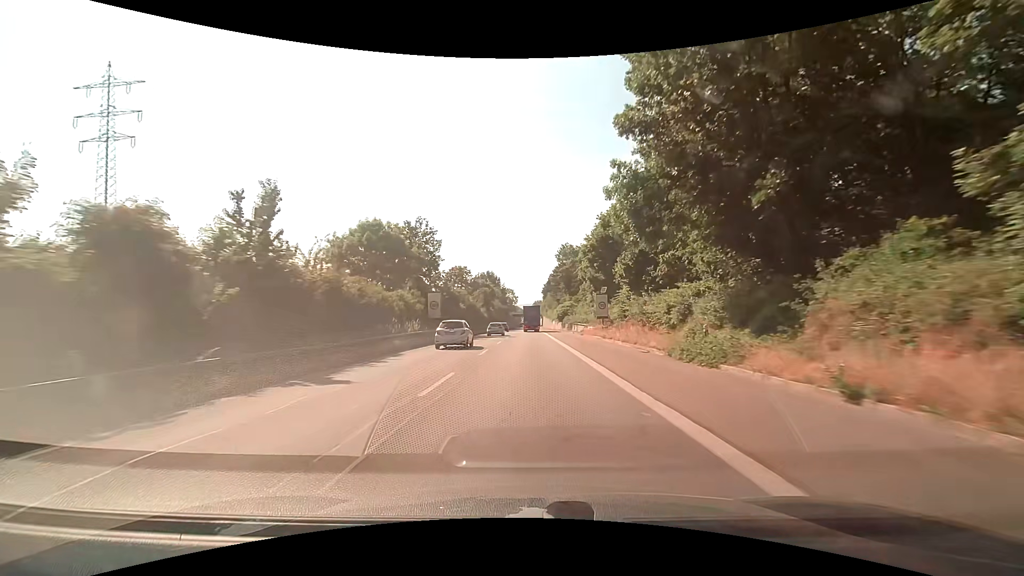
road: trunk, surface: asphalt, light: Day
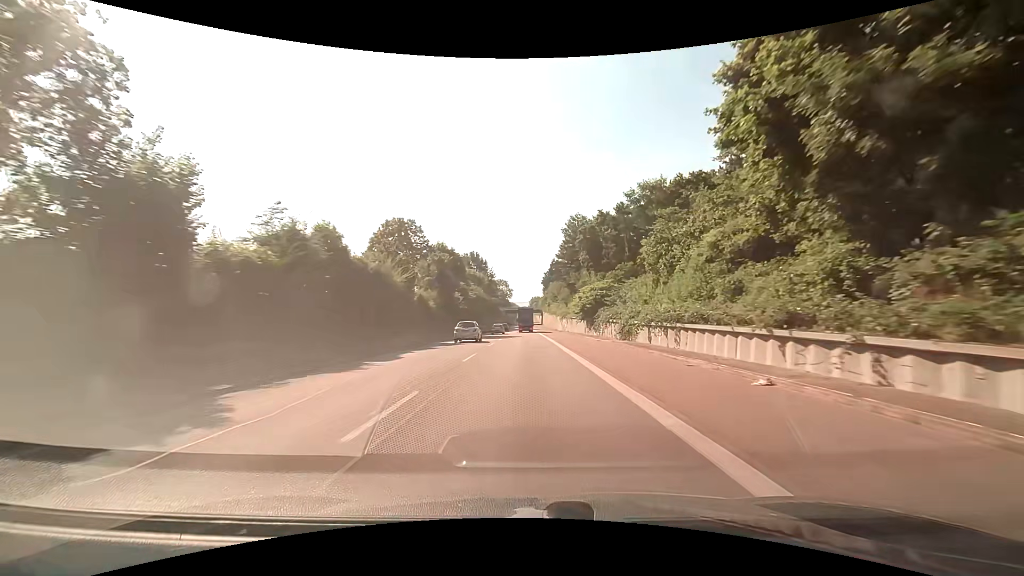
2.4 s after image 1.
(+0.1, +49.3) m; 0°
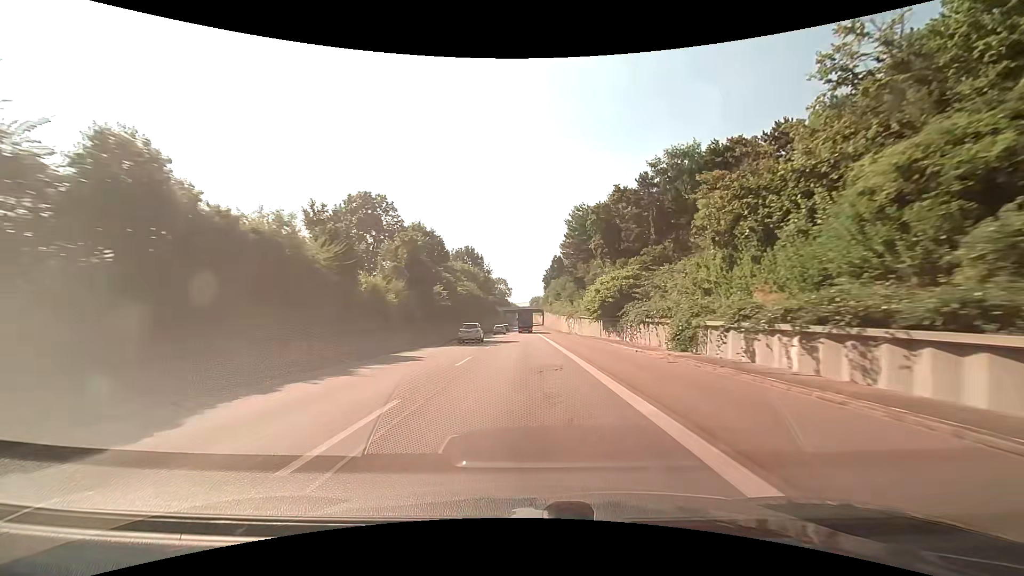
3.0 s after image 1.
(0.0, +12.7) m; 0°
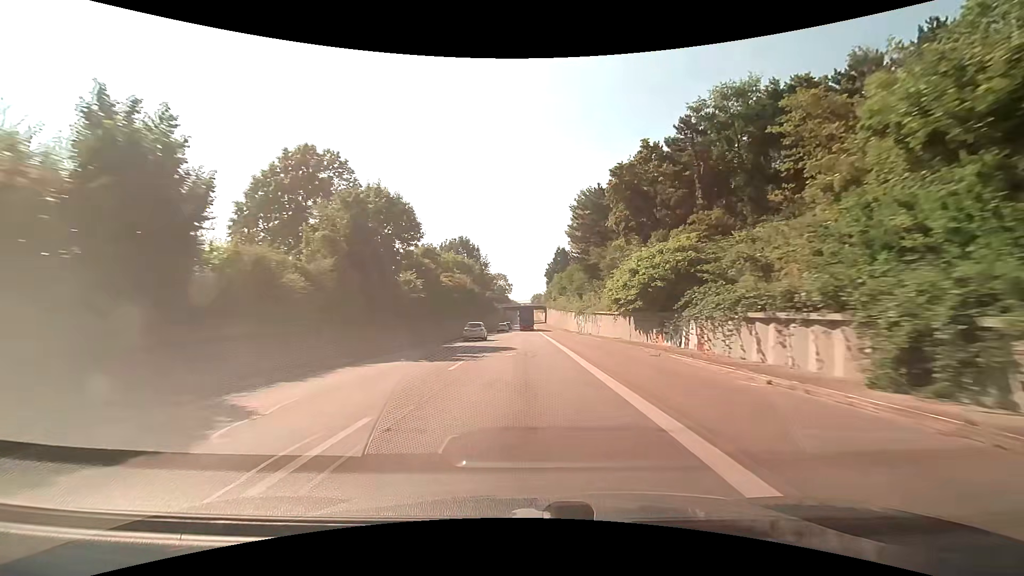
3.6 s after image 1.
(0.0, +12.9) m; 0°
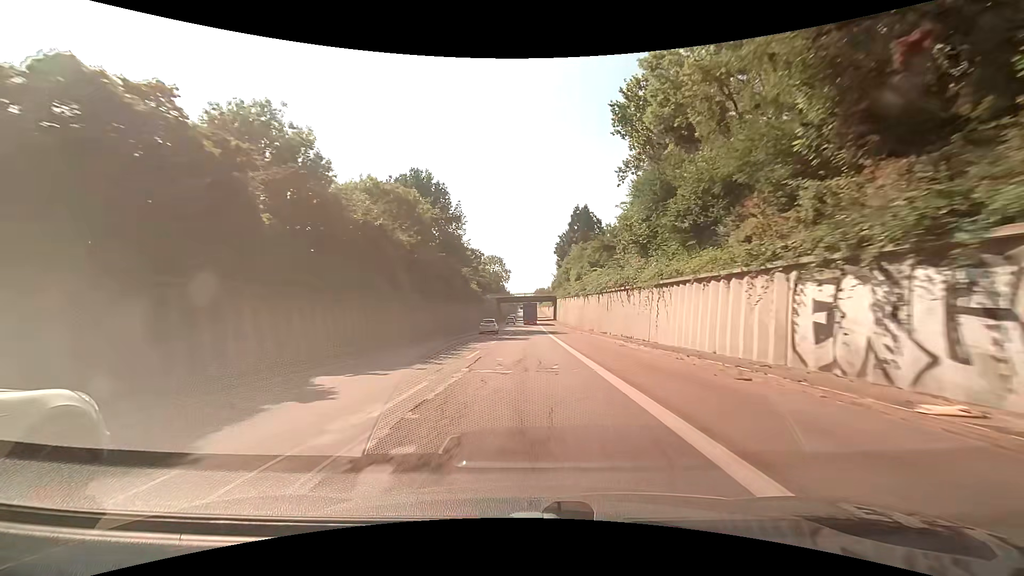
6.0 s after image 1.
(-0.1, +53.3) m; 0°
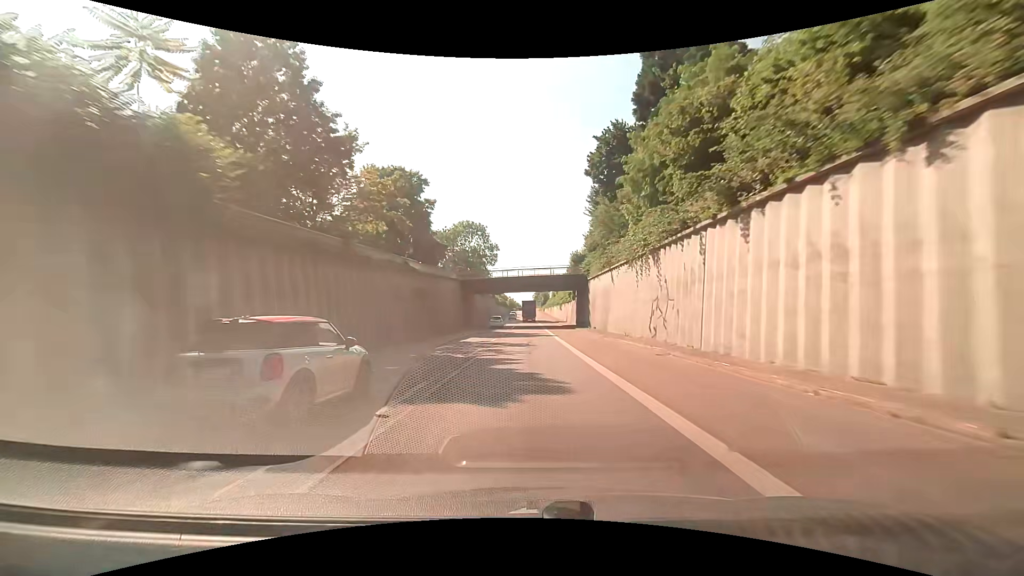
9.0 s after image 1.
(+0.2, +68.9) m; 0°
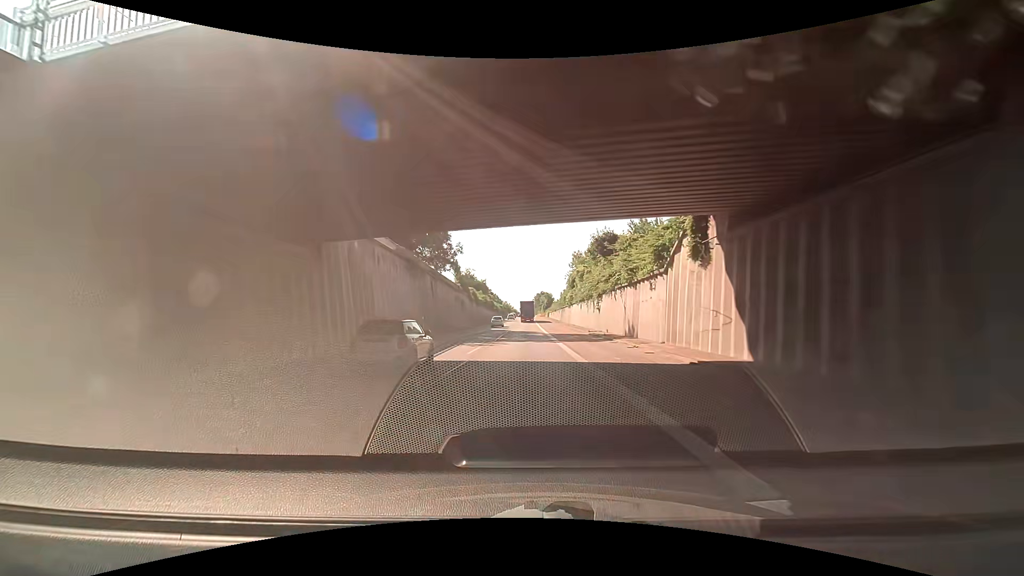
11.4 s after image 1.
(0.0, +55.5) m; 0°
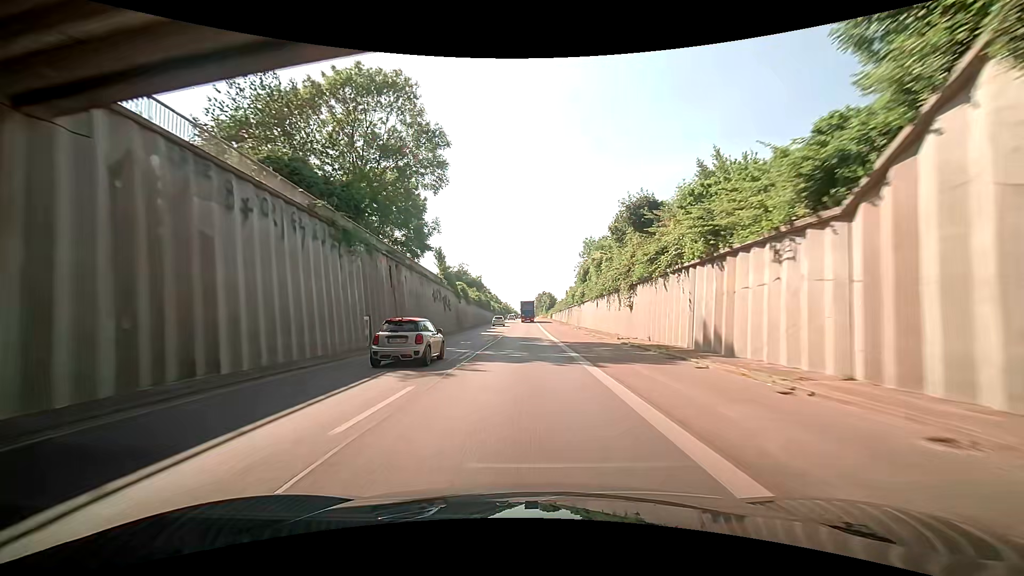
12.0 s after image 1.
(0.0, +14.0) m; 0°
(0, +10) (0, +20) (0, +30) (0, +40) (0, +50) (0, +60) (0, +70) (-1, +80) (-1, +90) (-1, +100) m
